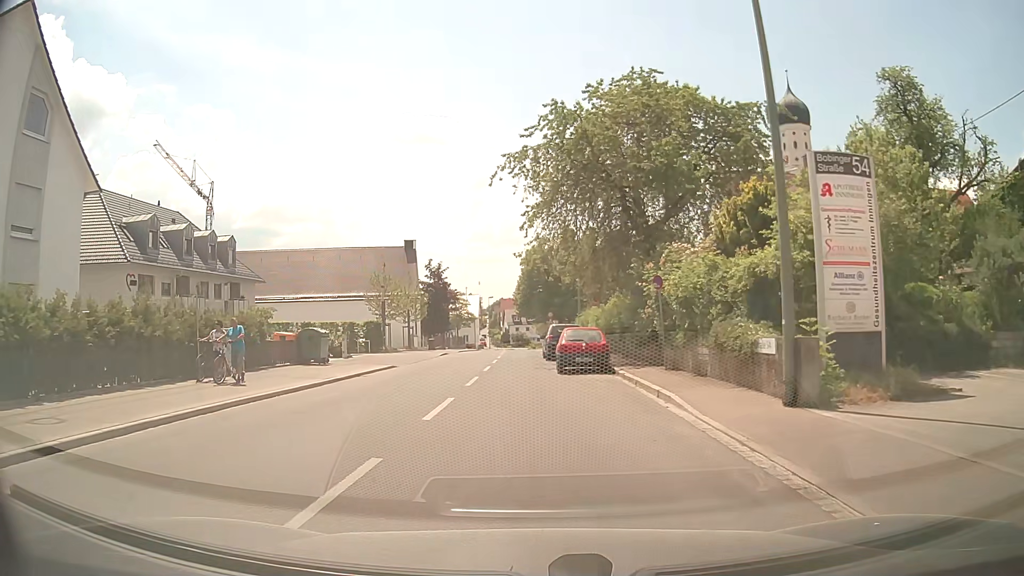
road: secondary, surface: asphalt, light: Day
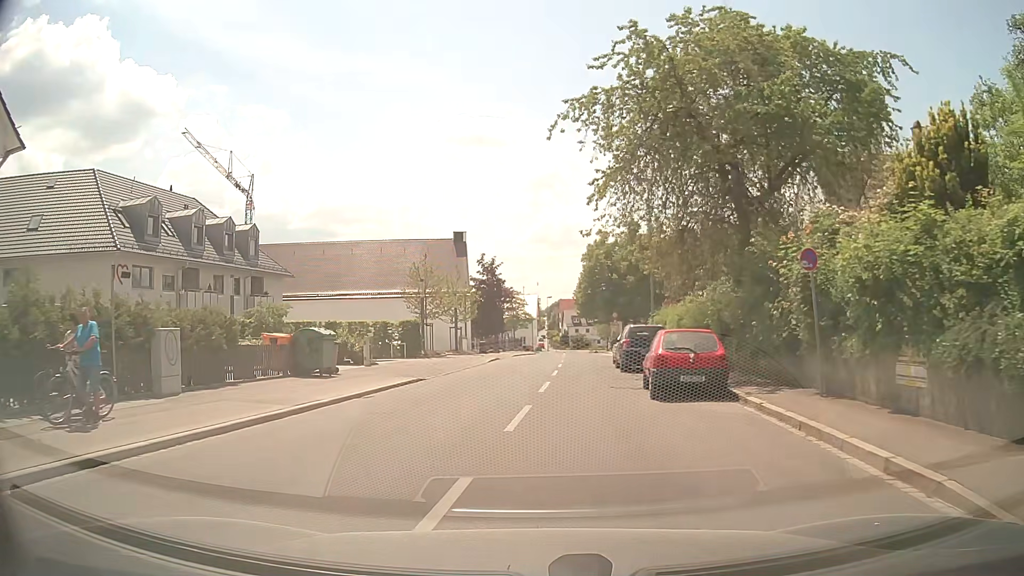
(-0.4, +6.9) m; -6°
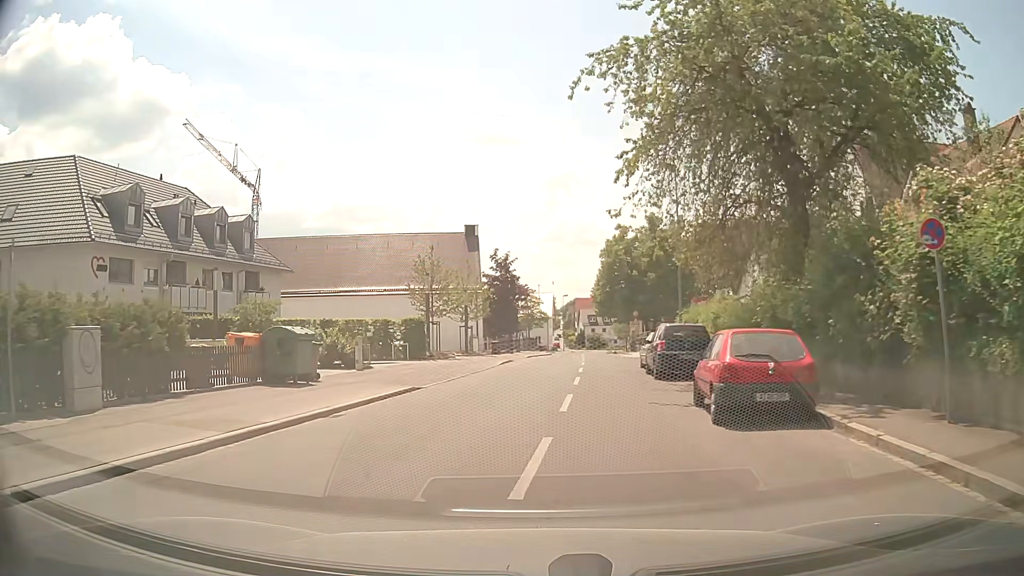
(0.0, +3.7) m; -2°
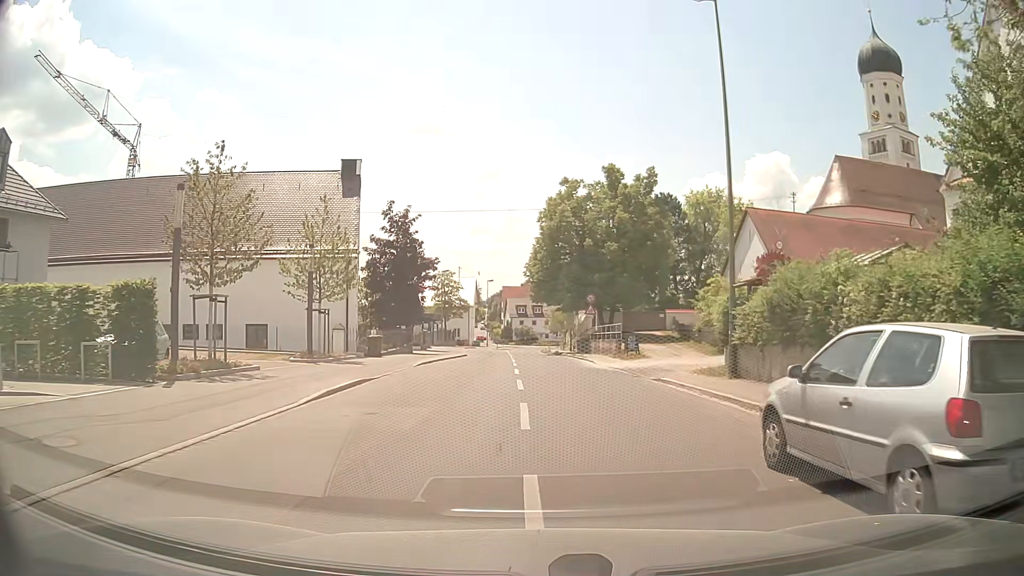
(+1.1, +20.6) m; +6°
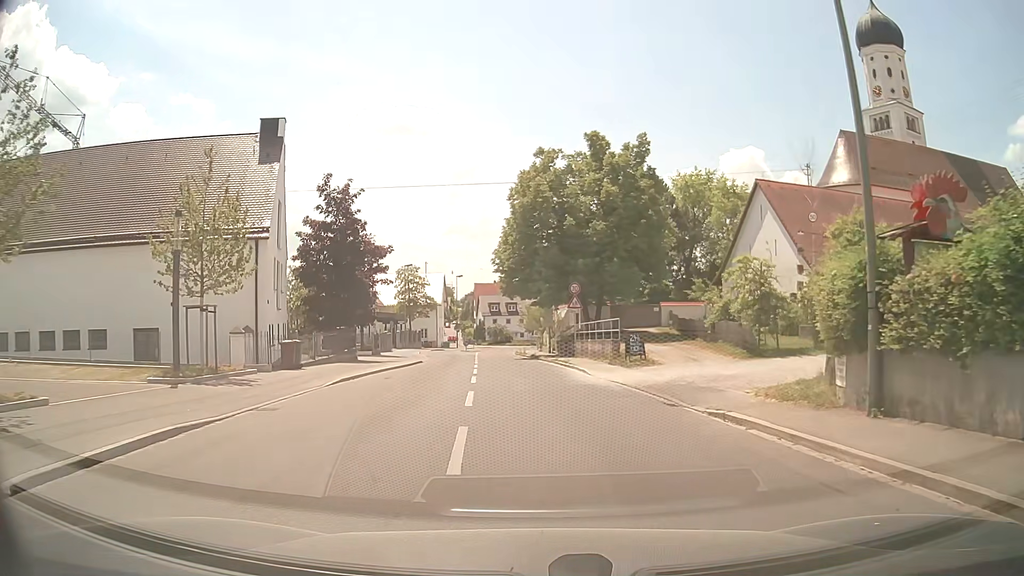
(+0.3, +8.9) m; +3°
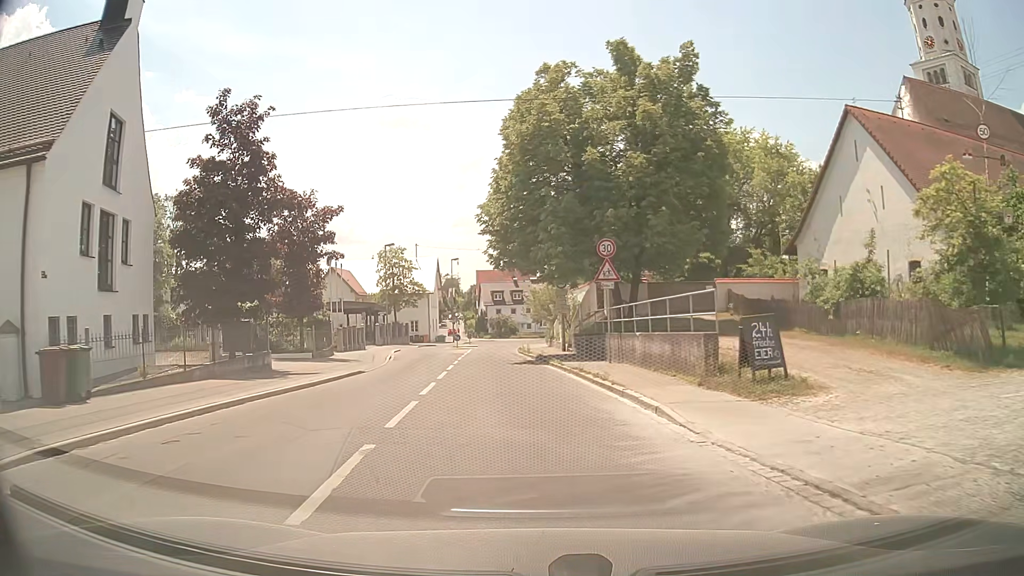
(+0.1, +14.0) m; -1°
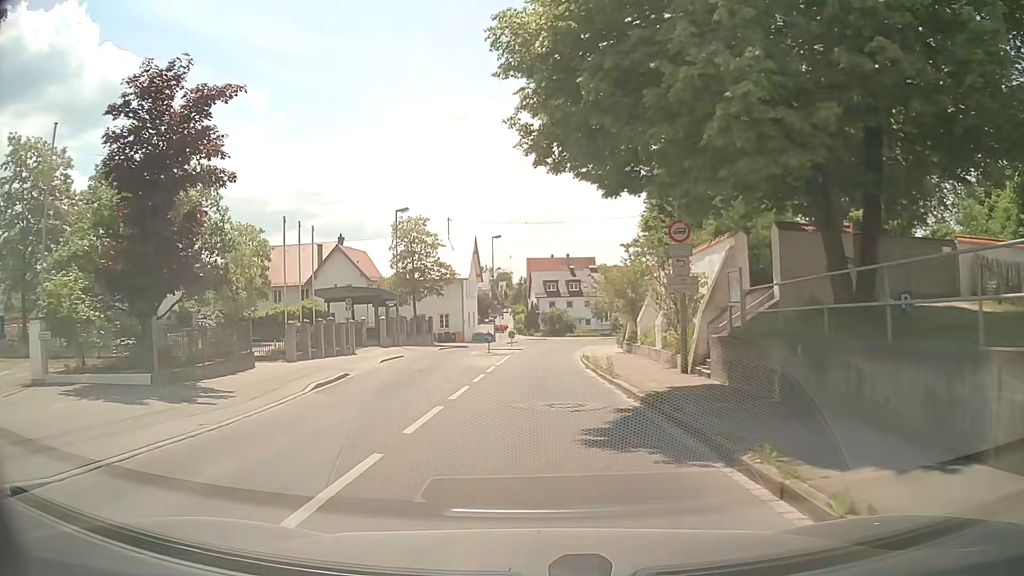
(-0.7, +18.4) m; -4°
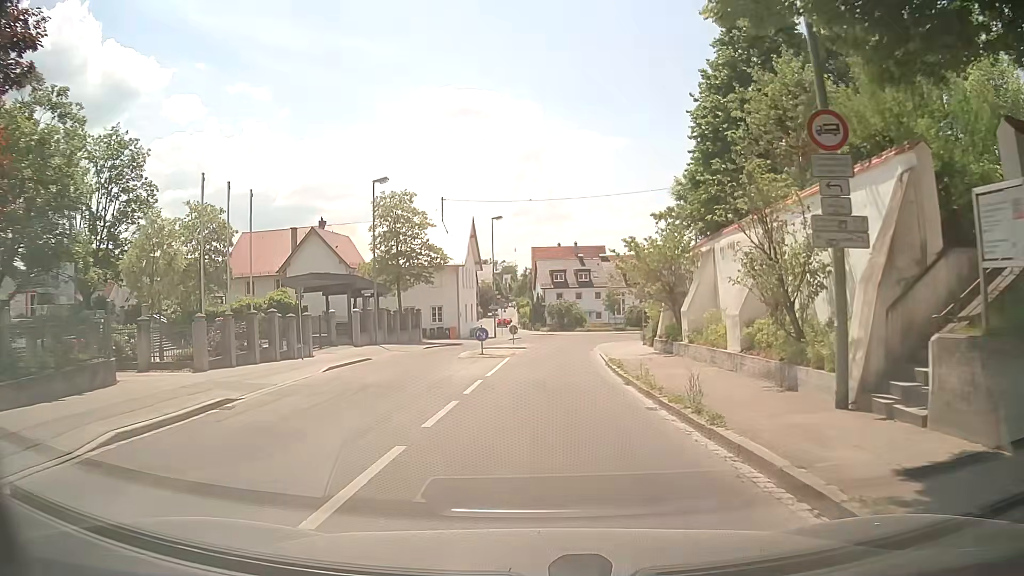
(-0.1, +8.8) m; -1°
